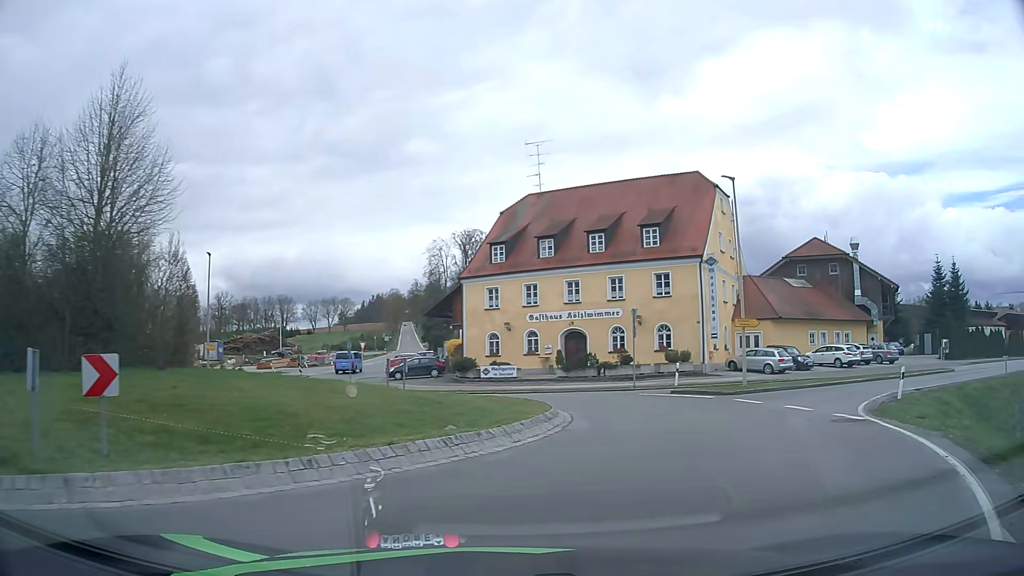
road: tertiary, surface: asphalt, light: Day
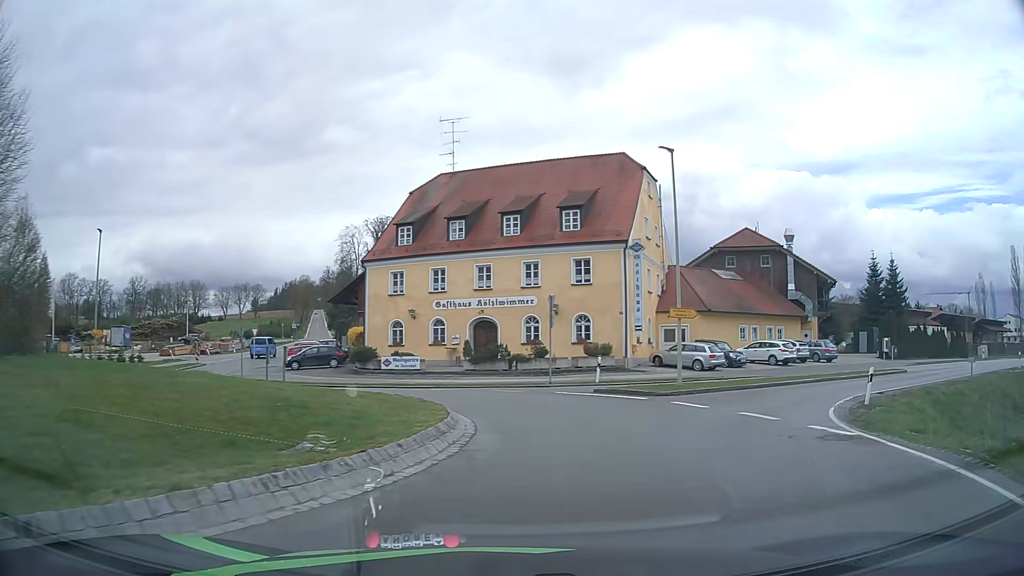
(+0.2, +3.5) m; +7°
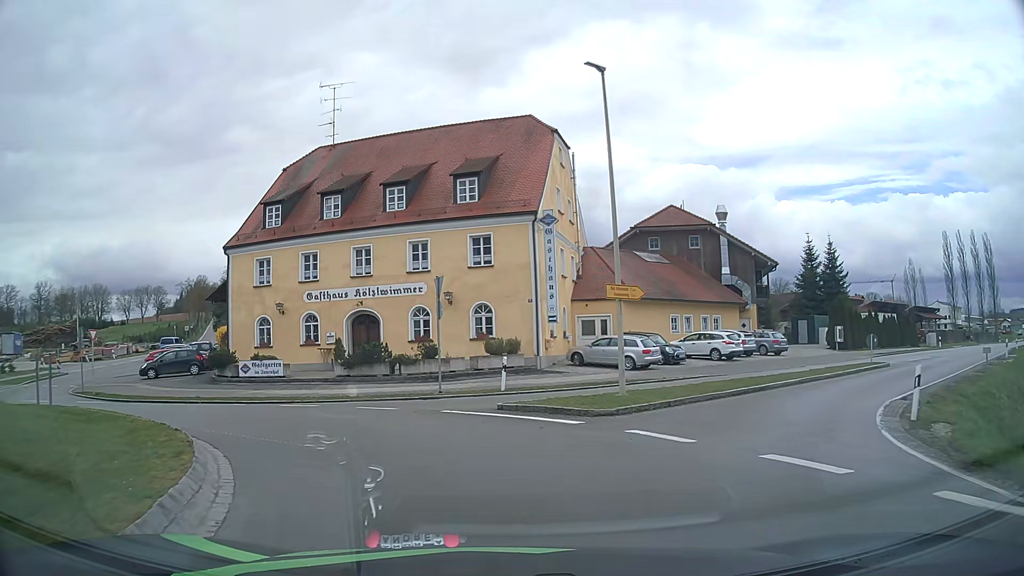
(+0.8, +7.1) m; +9°
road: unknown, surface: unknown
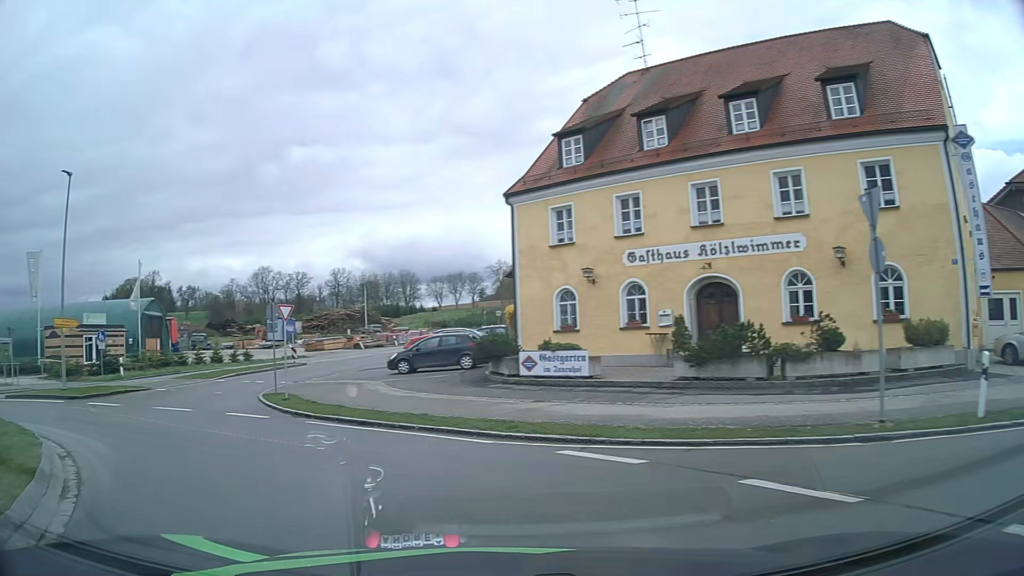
(-2.1, +10.9) m; -27°
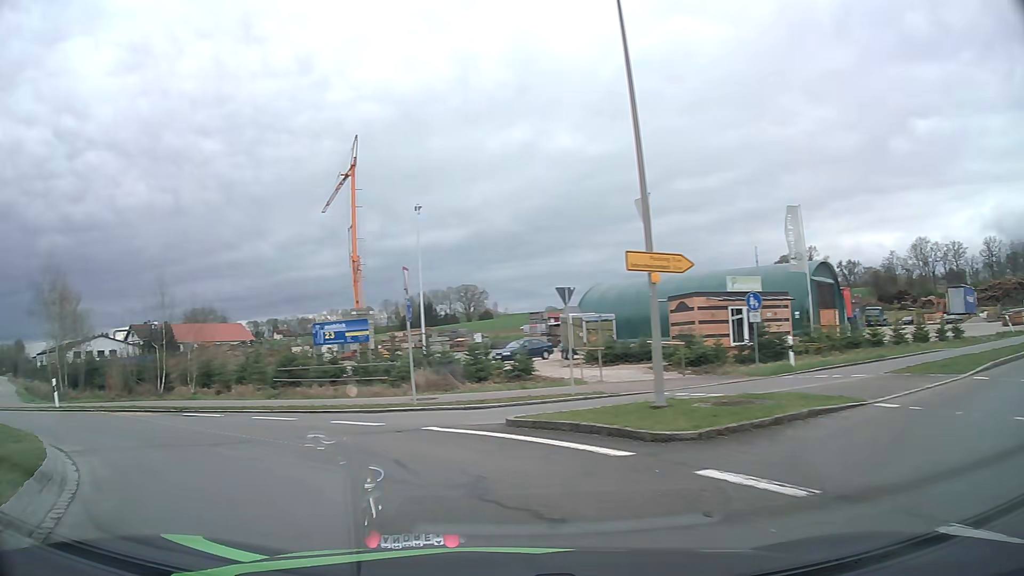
(-6.7, +12.8) m; -57°
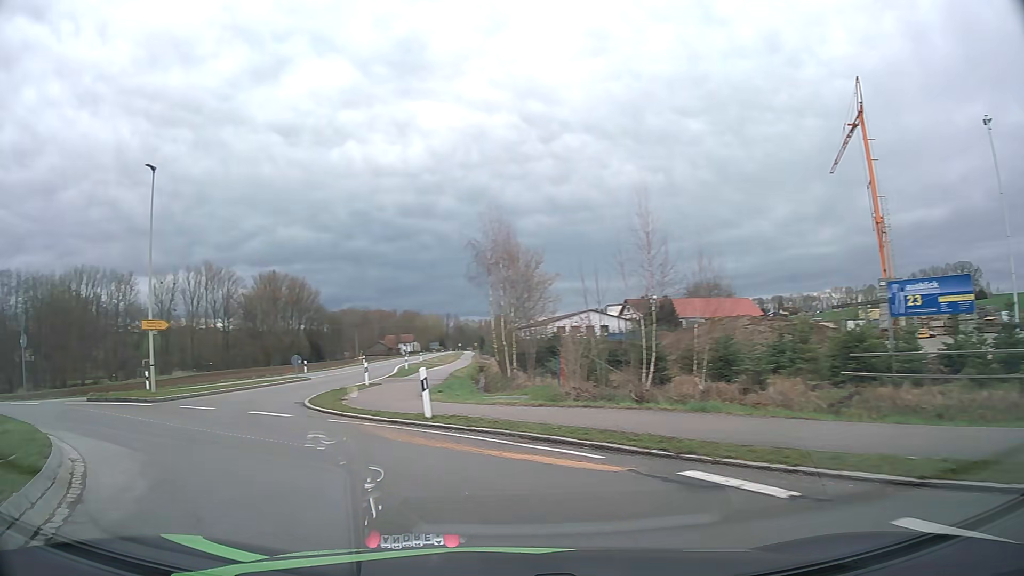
(-4.1, +10.8) m; -42°
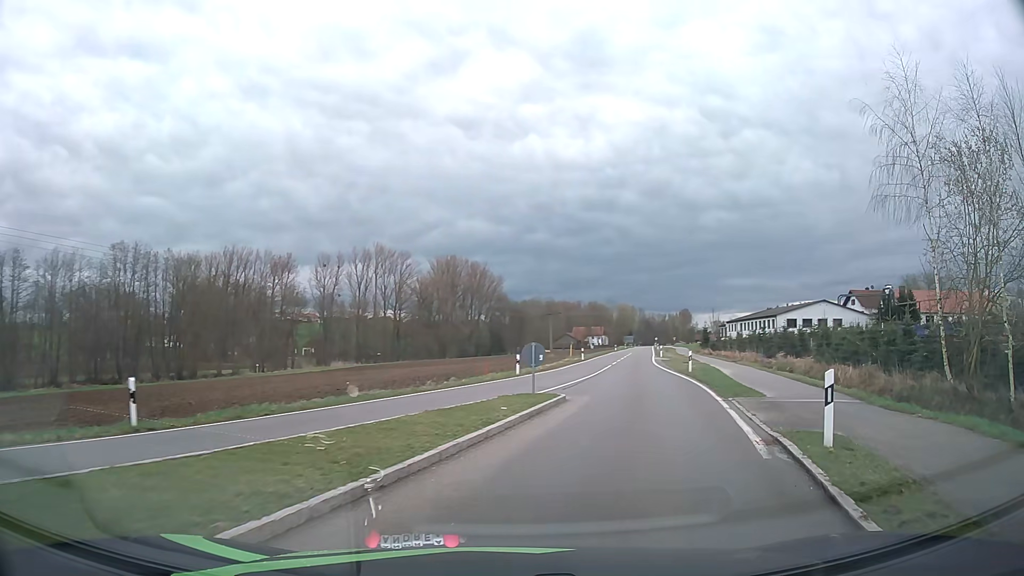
(-8.4, +21.0) m; -17°
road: tertiary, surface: asphalt
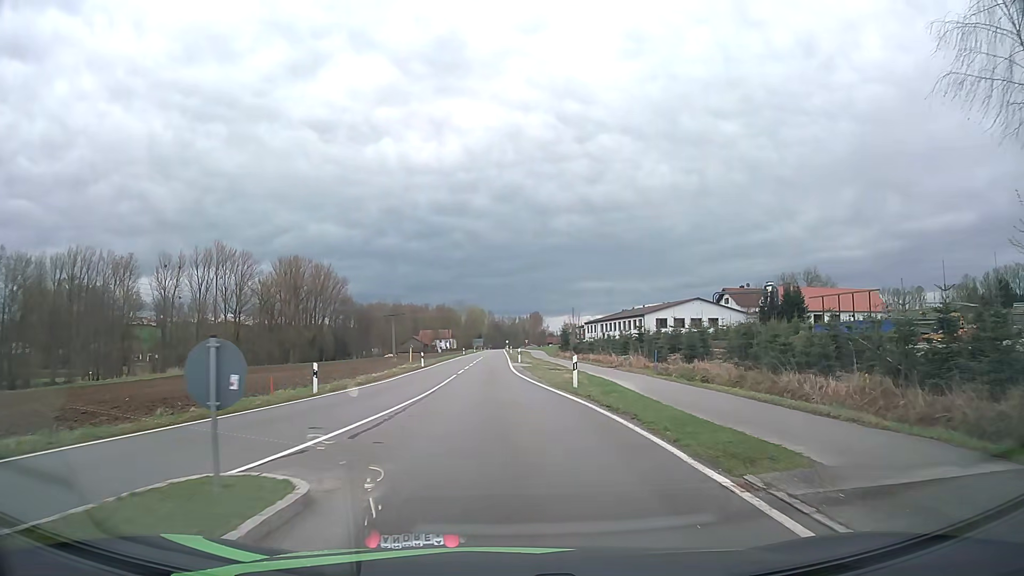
(+1.6, +11.0) m; +14°
(0, +10) (0, +20) (-1, +30) (-1, +40) (-1, +50) (-2, +60) (-2, +70) (-2, +80) (-2, +90) (-2, +100) m
